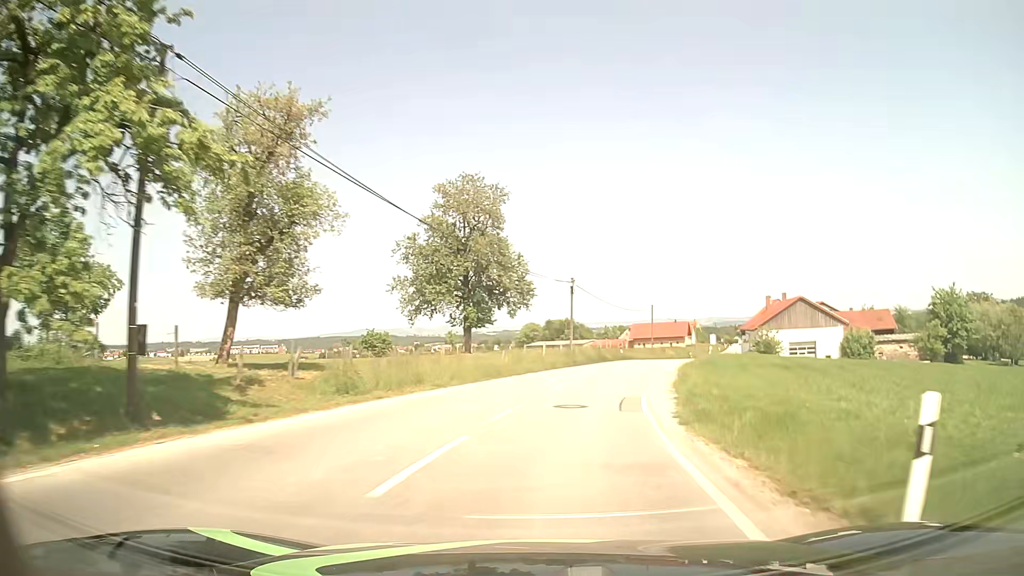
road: tertiary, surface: asphalt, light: Day
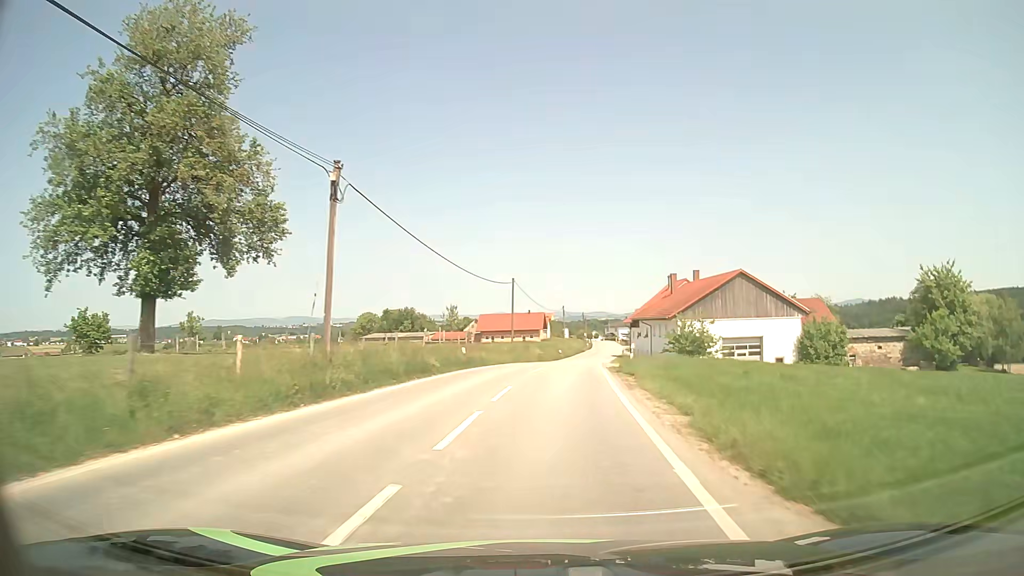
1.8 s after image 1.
(+3.3, +27.4) m; +13°
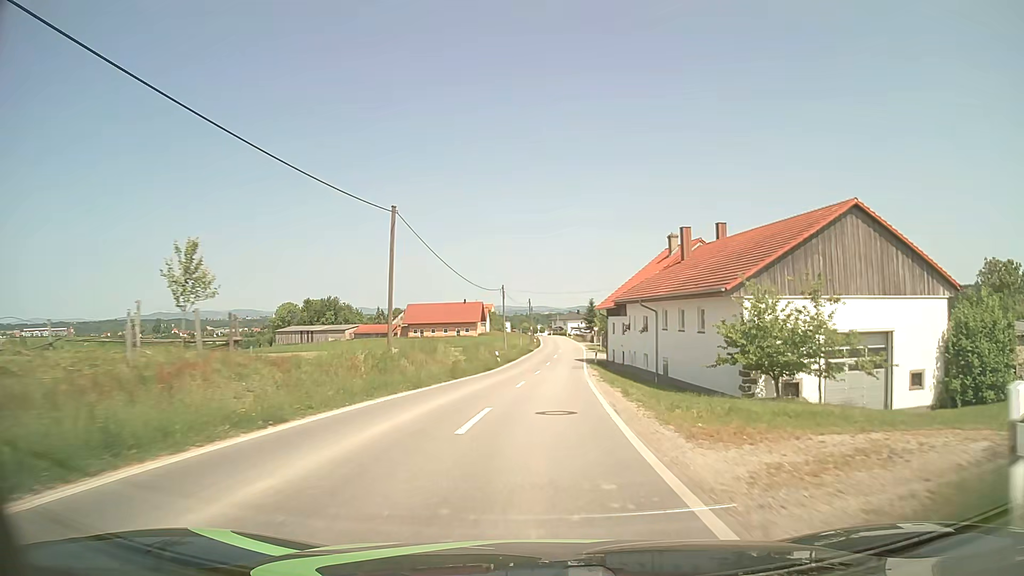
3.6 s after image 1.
(+1.3, +28.0) m; +5°
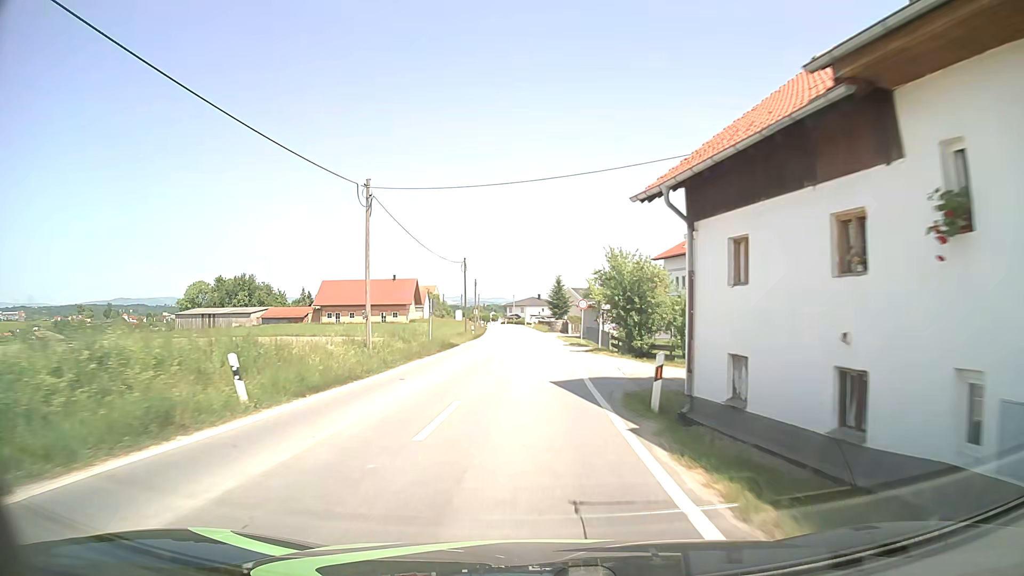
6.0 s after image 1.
(+1.5, +37.6) m; +3°
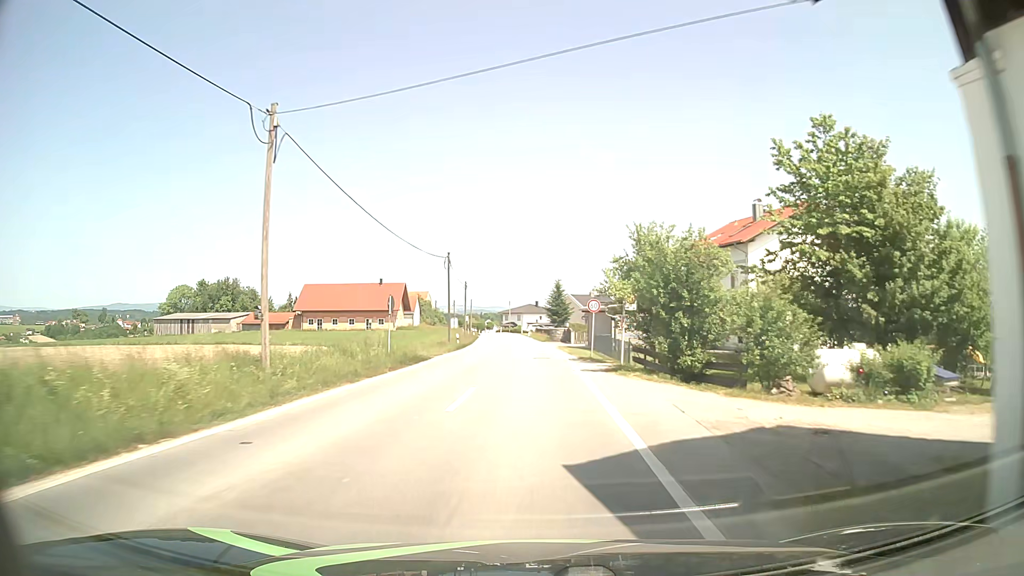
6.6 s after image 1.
(0.0, +9.3) m; 0°
(0, +10) (0, +20) (0, +30) (0, +40) (0, +50) (-1, +60) (-1, +70) (-2, +80) (-3, +90) (-3, +100) m
